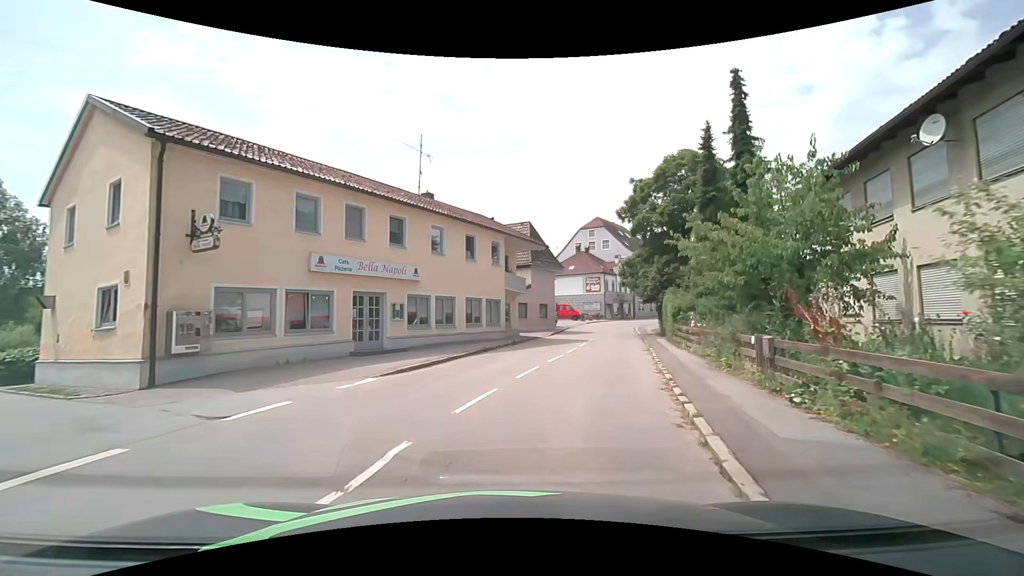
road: secondary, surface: asphalt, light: Day
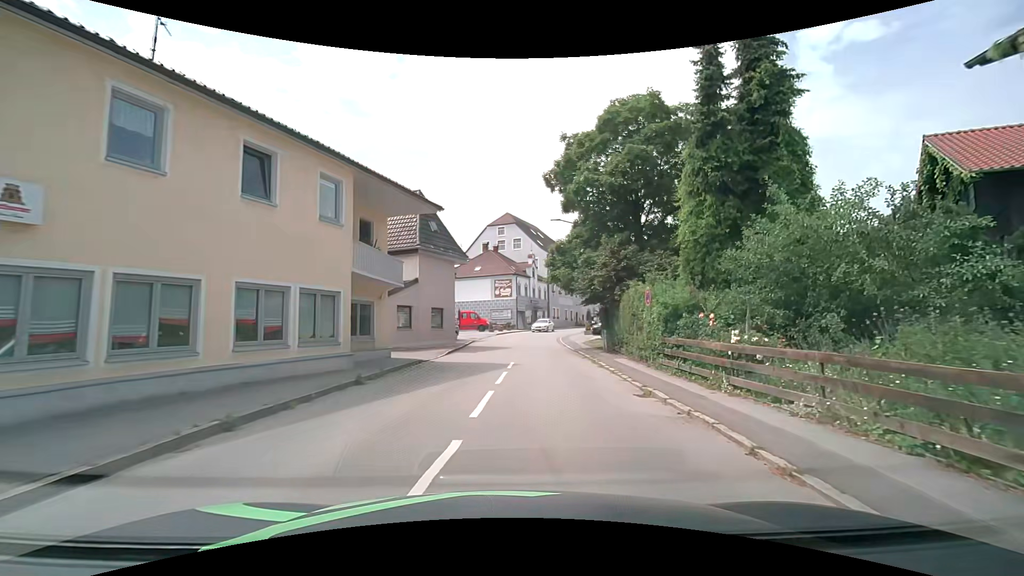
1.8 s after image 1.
(+1.2, +12.9) m; +11°
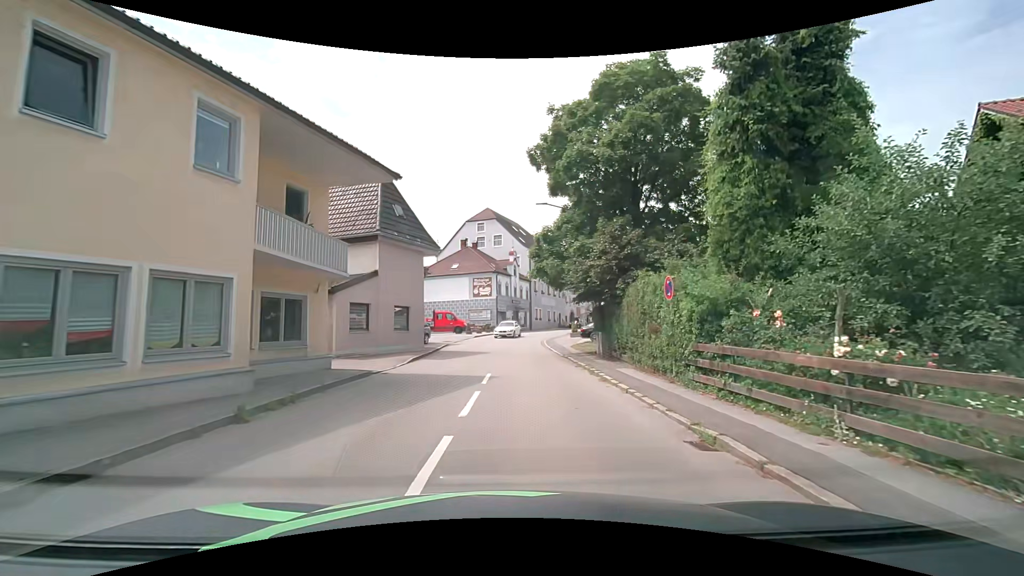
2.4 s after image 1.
(+0.1, +4.2) m; +3°
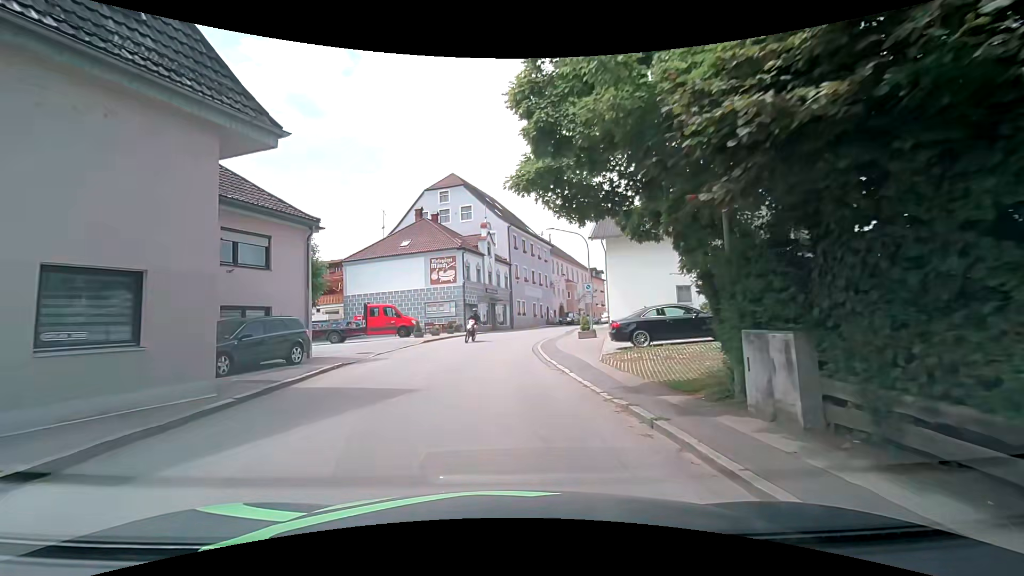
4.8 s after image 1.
(+0.8, +16.4) m; +2°
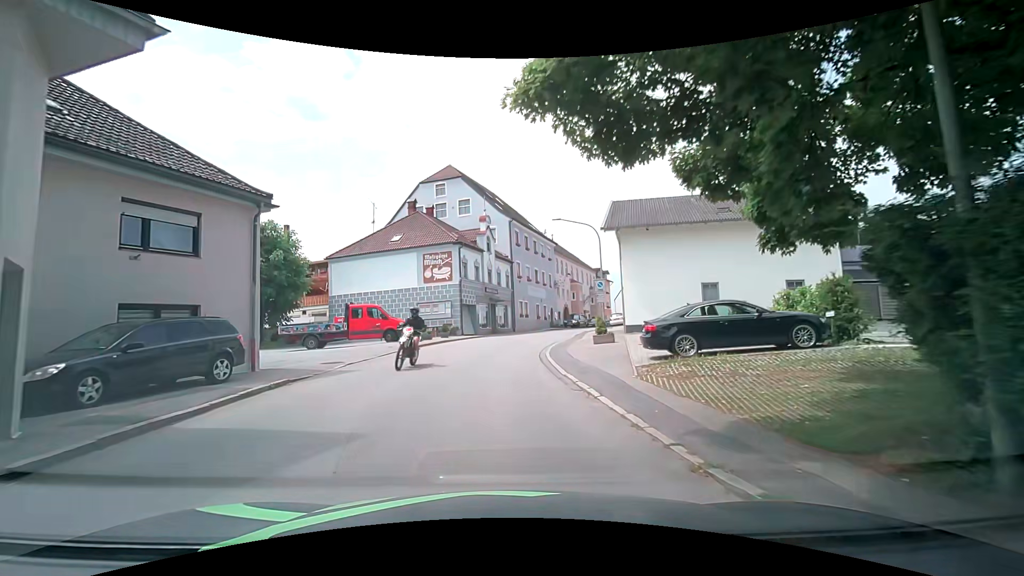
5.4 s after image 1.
(0.0, +4.0) m; +1°
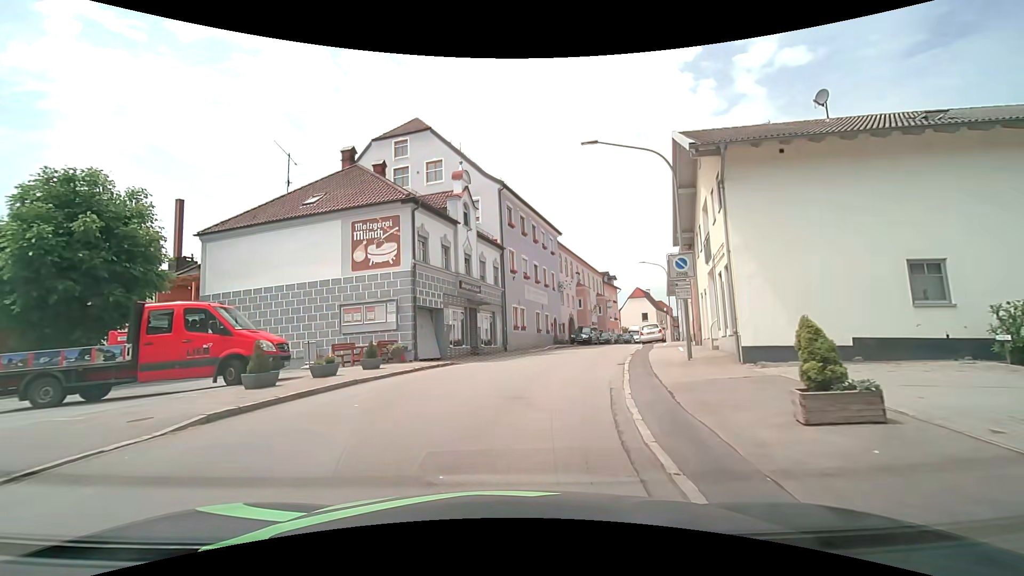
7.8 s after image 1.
(-0.2, +15.5) m; 0°
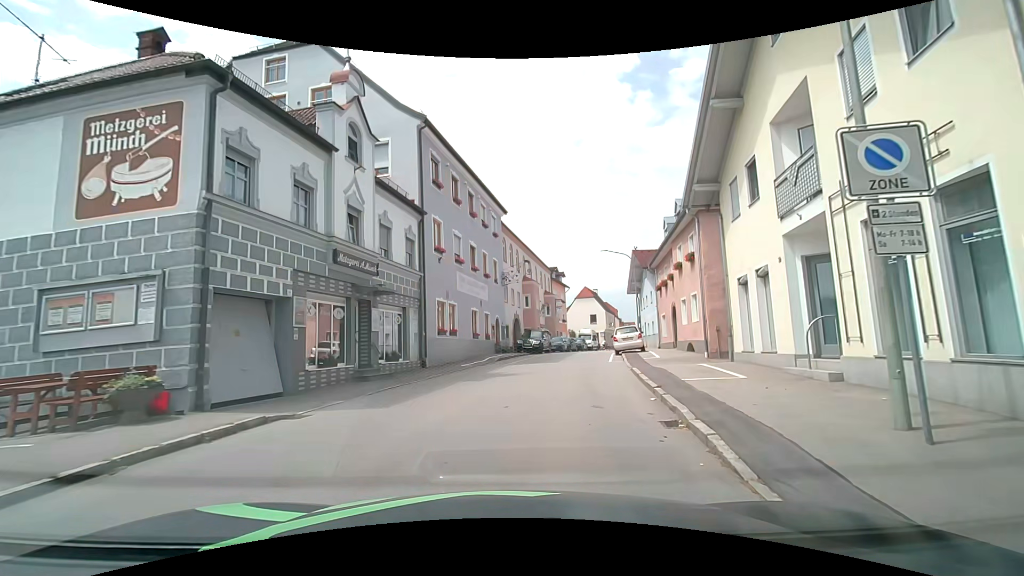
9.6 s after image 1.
(+0.6, +10.6) m; +7°
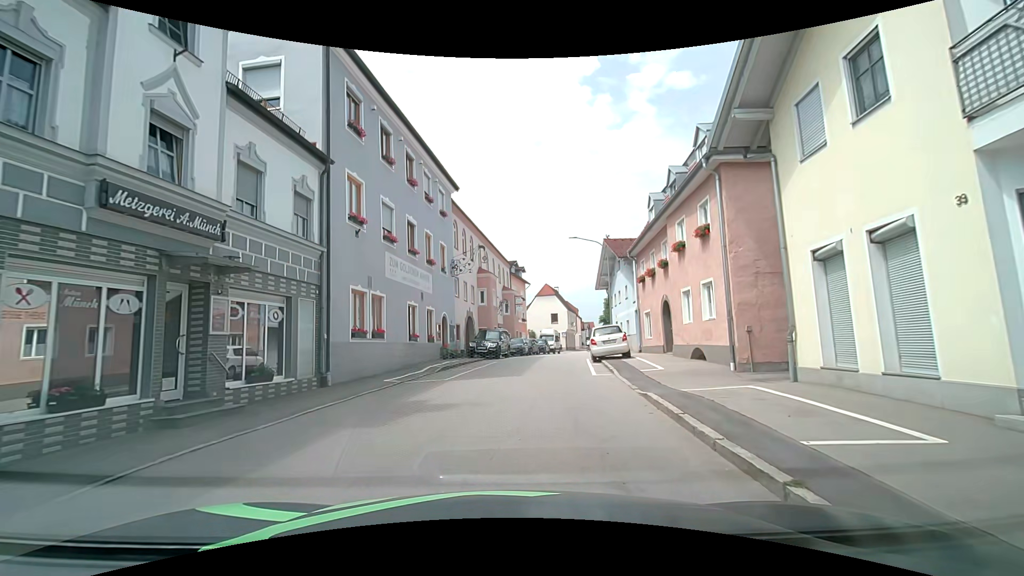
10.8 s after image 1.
(+0.3, +6.4) m; +6°
(0, +10) (+1, +20) (+2, +30) (+4, +40) (+5, +50) (+7, +59) (+9, +69) (+12, +79) (+14, +89) (+16, +98) m
